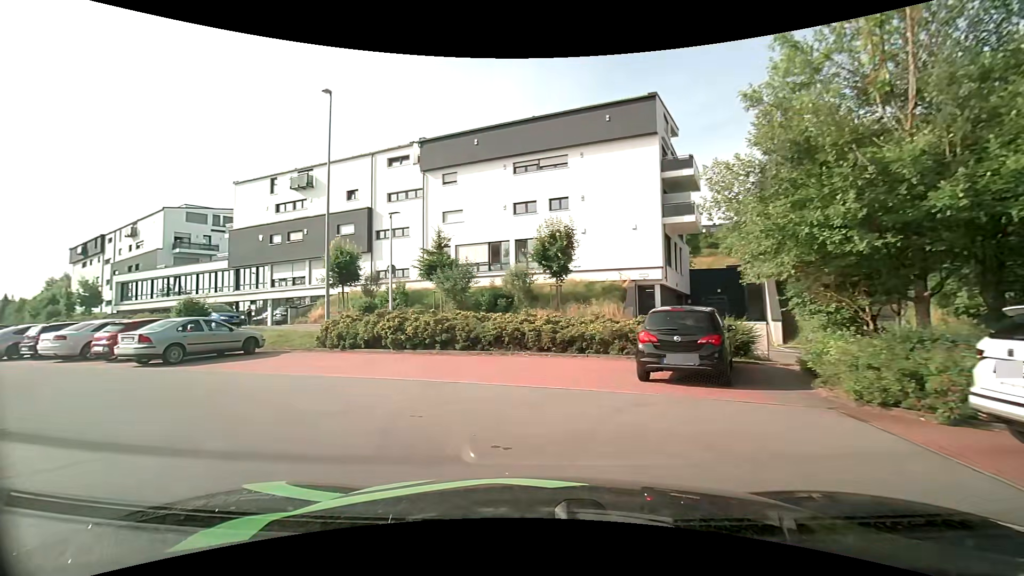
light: Day
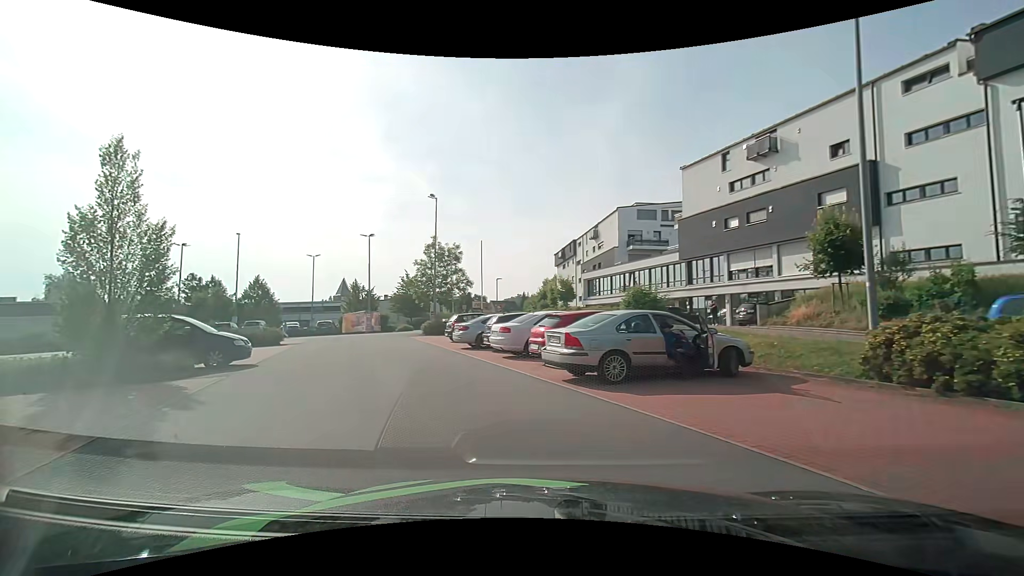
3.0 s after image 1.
(-3.7, +8.1) m; -49°
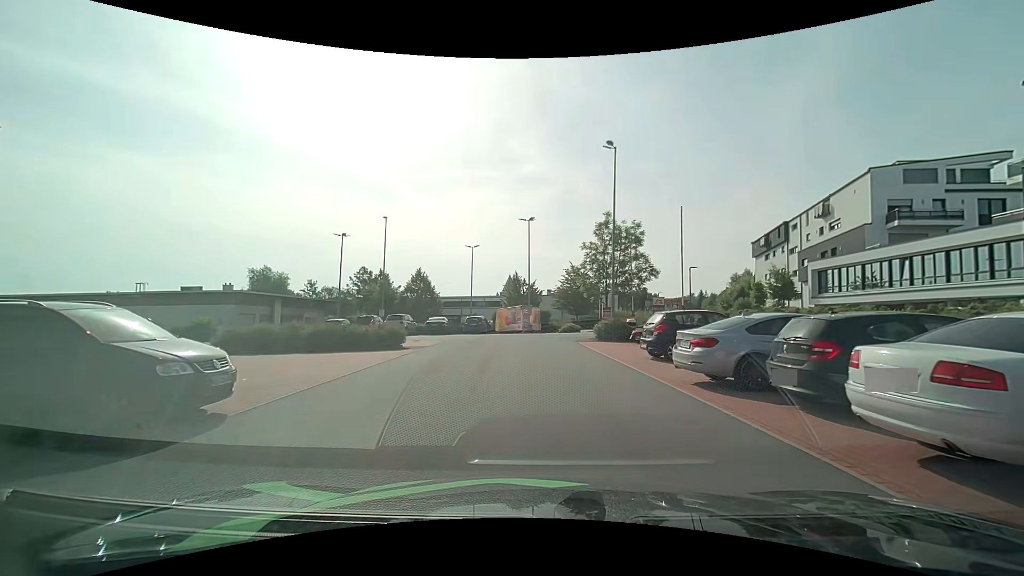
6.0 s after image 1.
(-2.2, +10.7) m; -18°
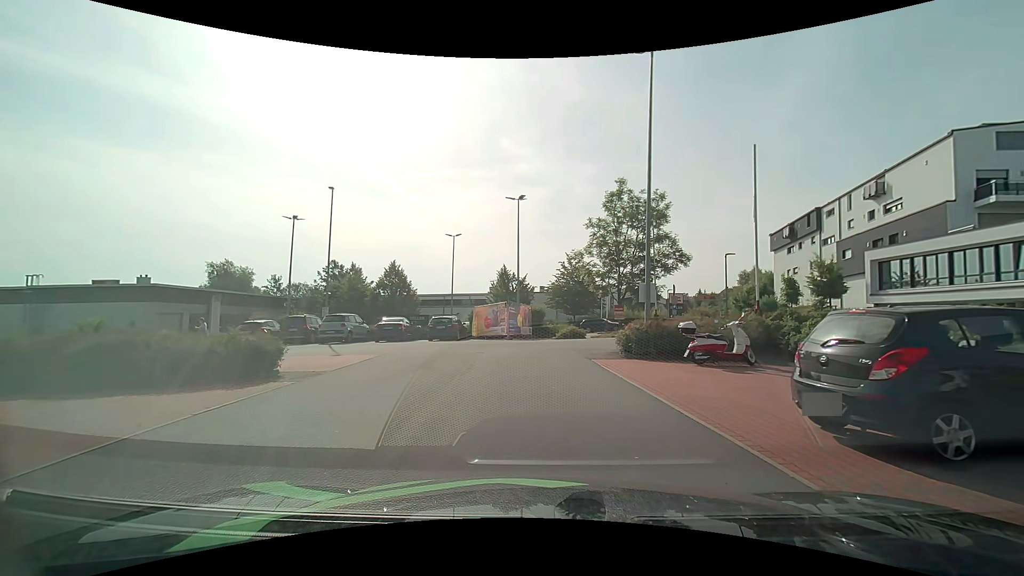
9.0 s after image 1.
(+0.1, +9.8) m; +1°
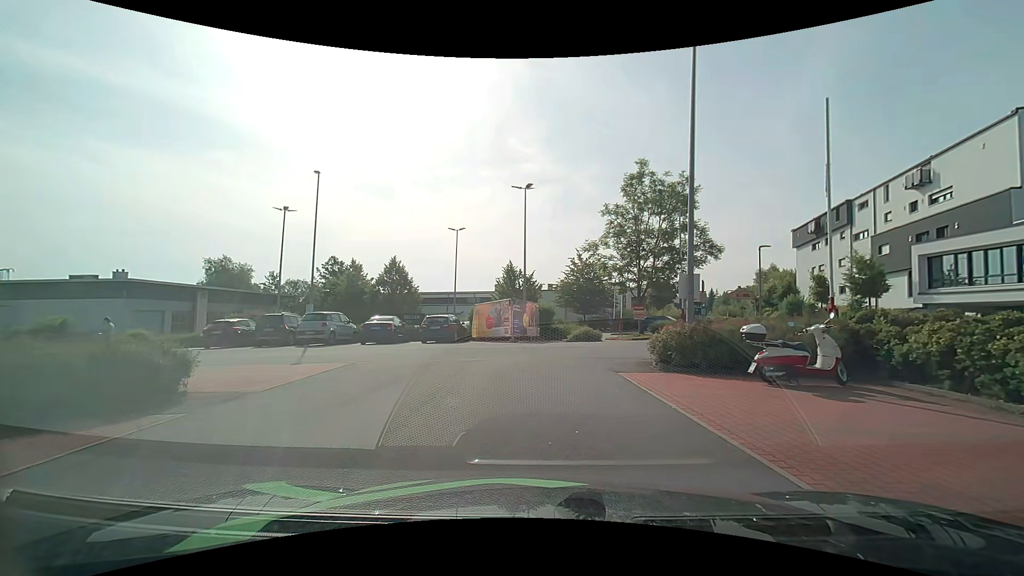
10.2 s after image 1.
(0.0, +3.5) m; 0°
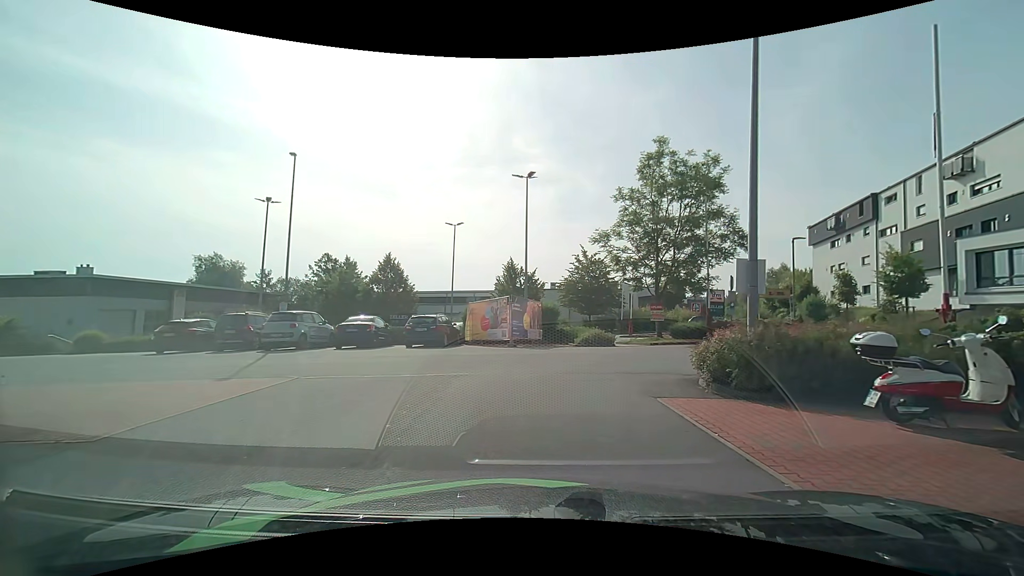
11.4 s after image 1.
(0.0, +3.4) m; -1°
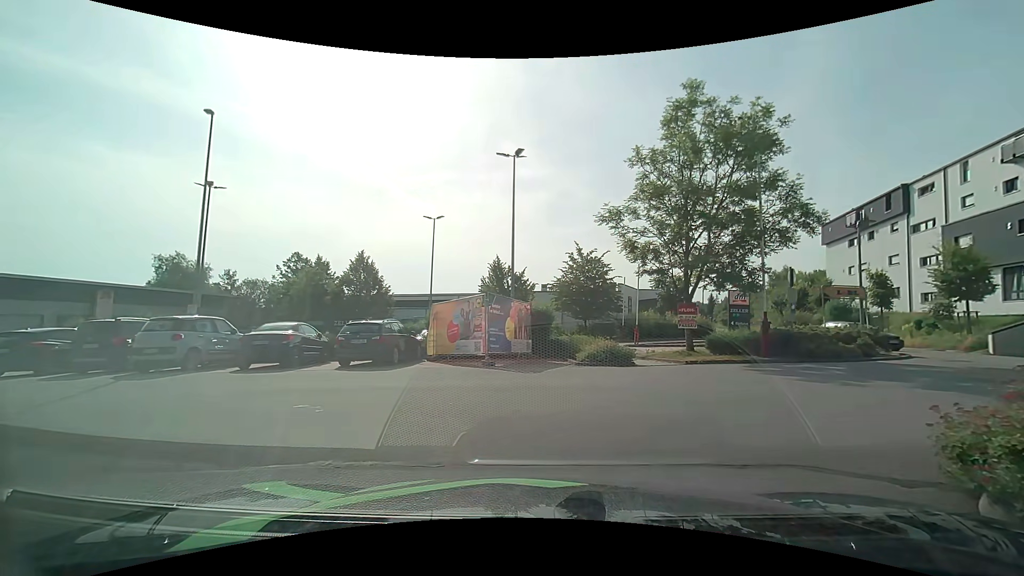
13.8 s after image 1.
(+0.1, +6.1) m; +2°
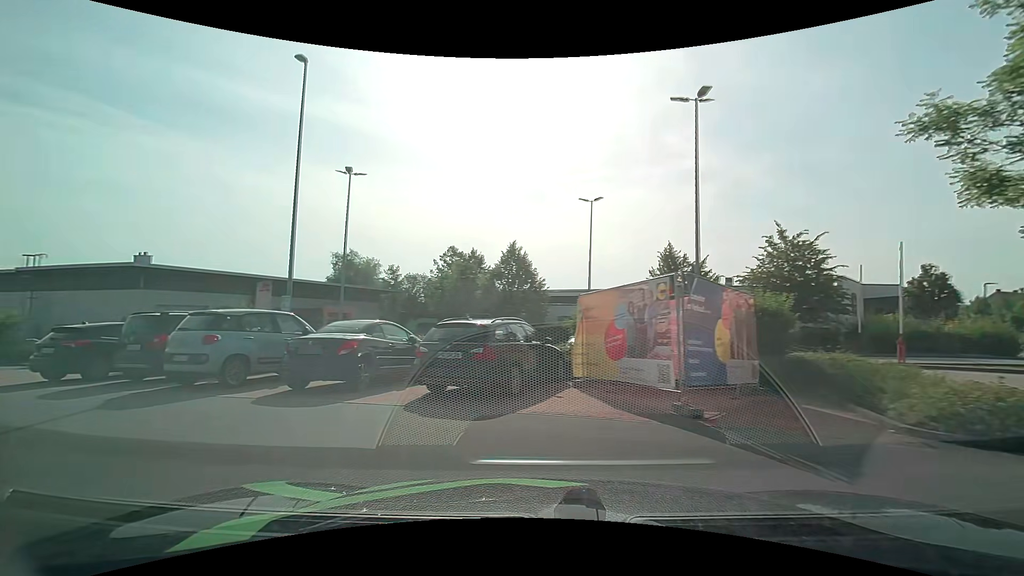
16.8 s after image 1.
(-0.5, +7.1) m; -19°
